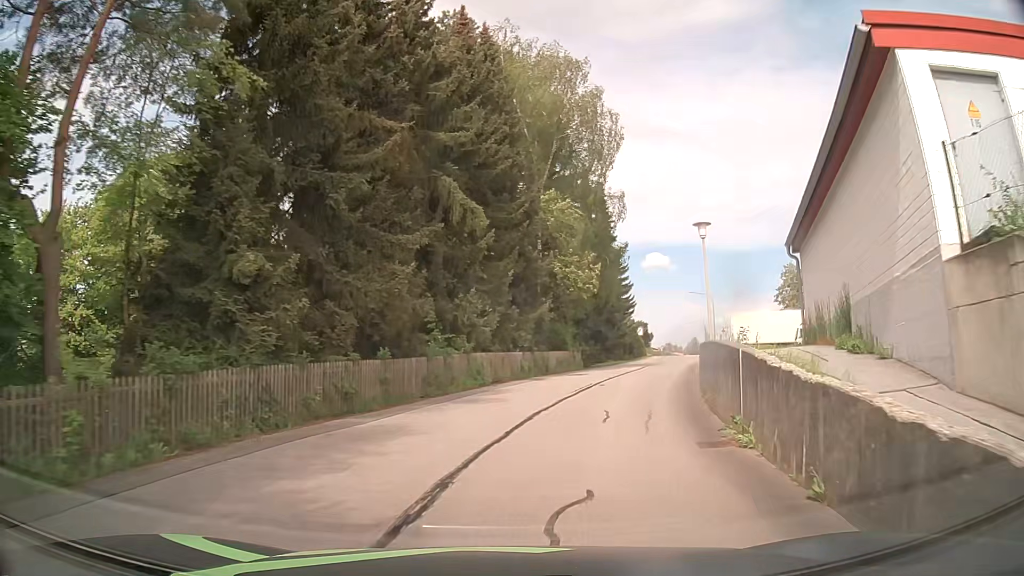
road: residential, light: Day
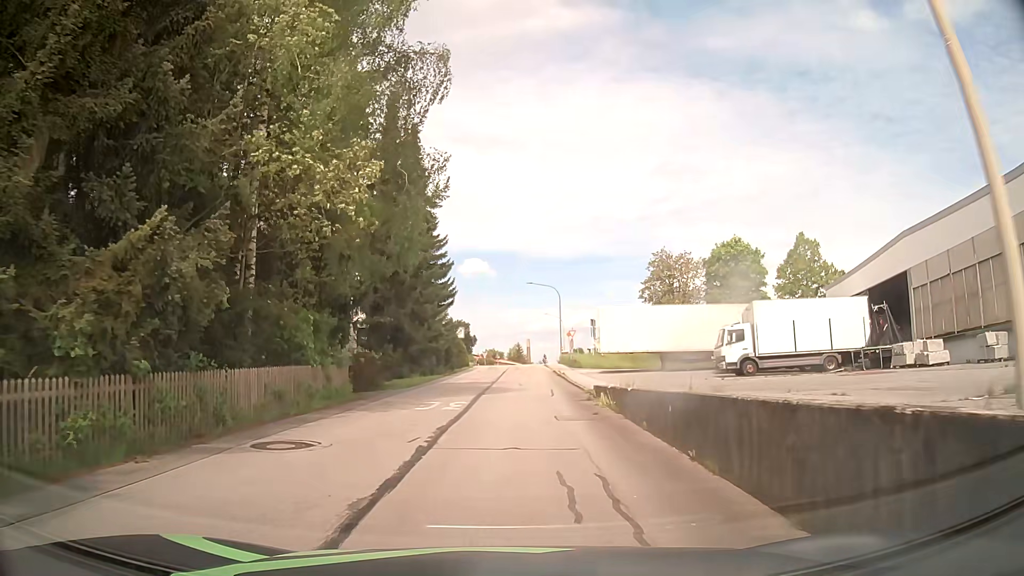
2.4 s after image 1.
(+3.2, +19.5) m; +16°
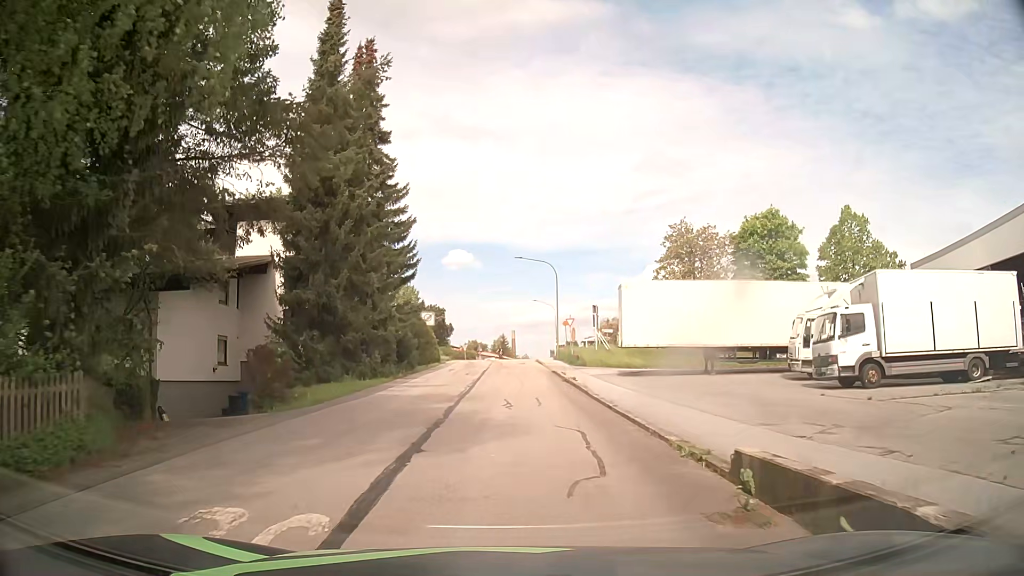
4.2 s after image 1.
(+0.3, +12.8) m; +2°
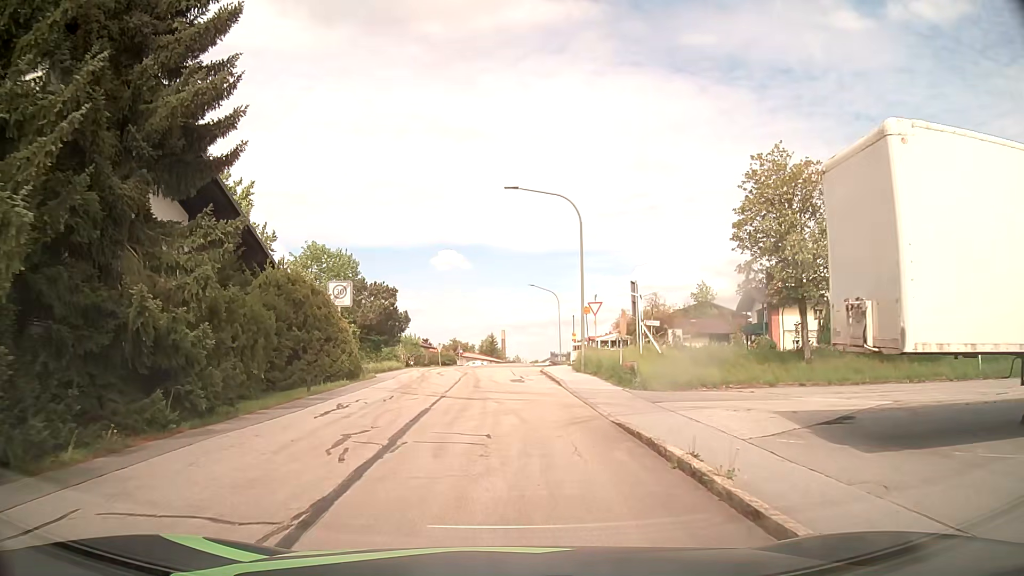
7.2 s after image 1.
(+0.2, +21.9) m; 0°
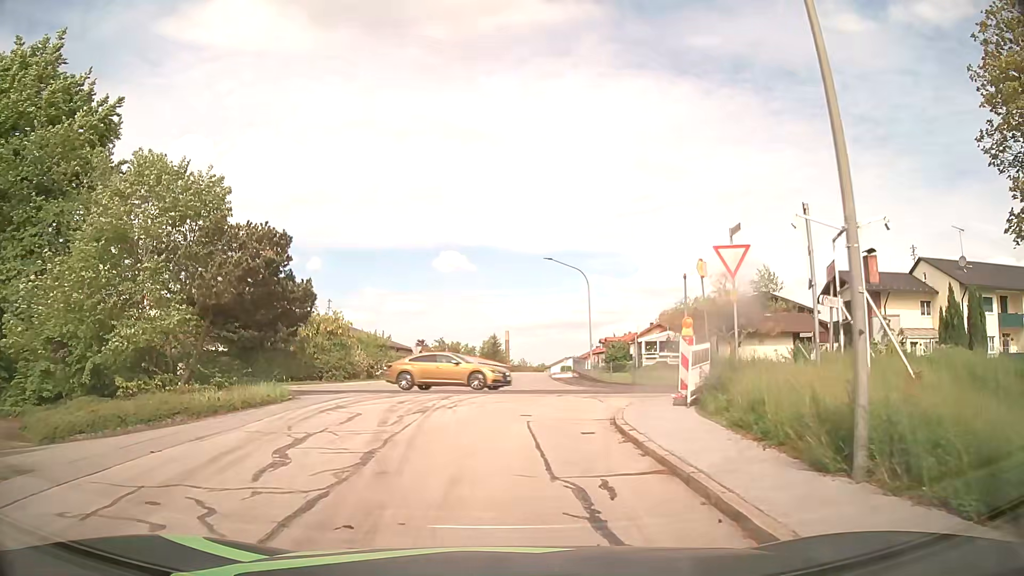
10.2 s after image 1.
(+0.2, +20.7) m; +1°
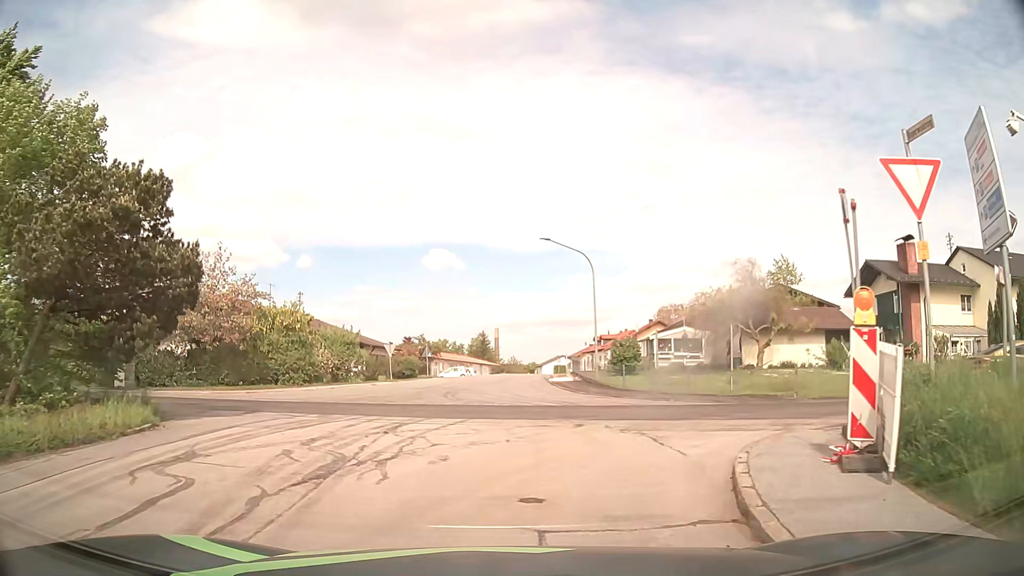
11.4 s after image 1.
(0.0, +7.1) m; 0°
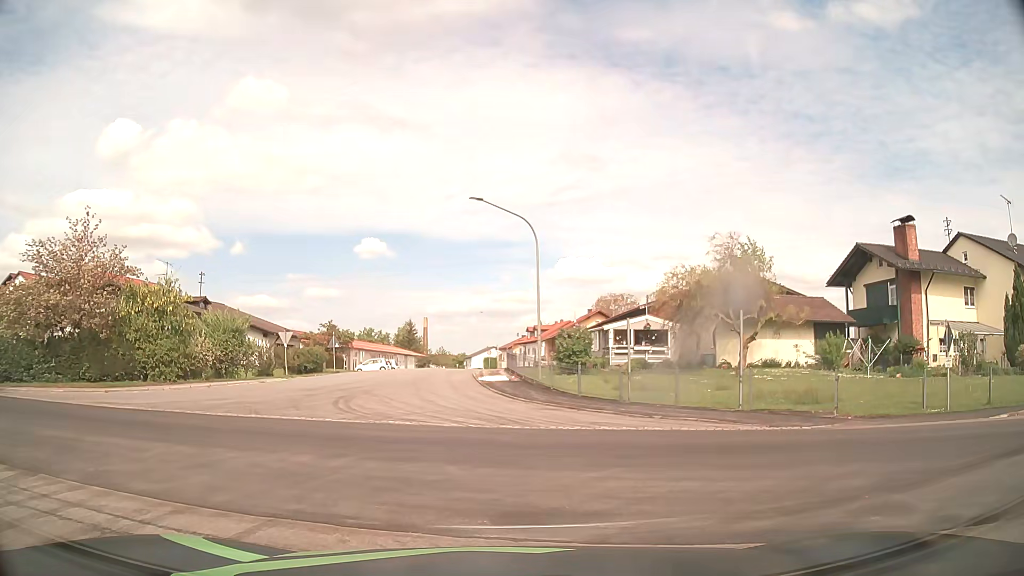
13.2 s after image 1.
(+0.4, +7.7) m; +6°
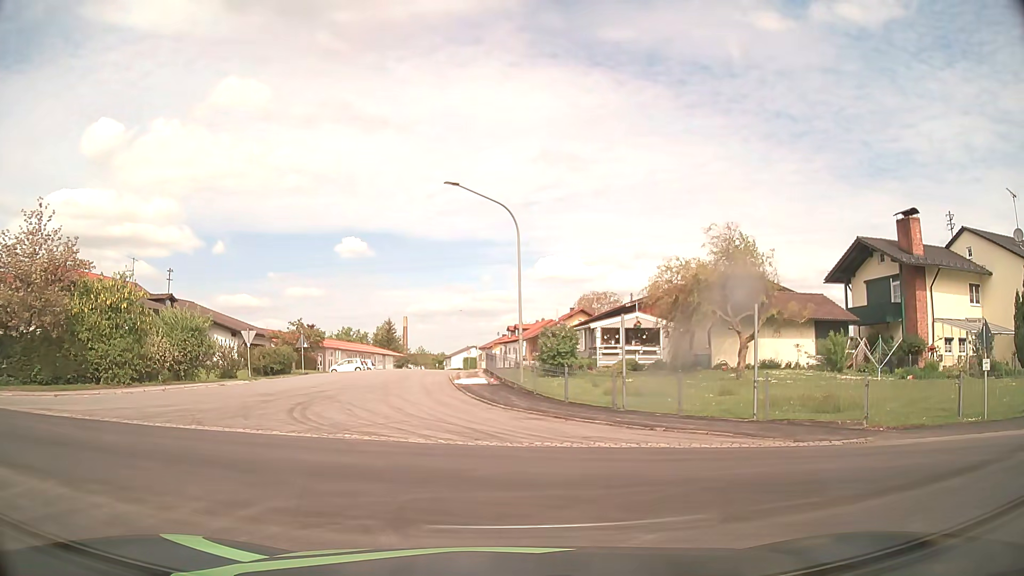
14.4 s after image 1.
(+0.1, +2.4) m; +4°
(-3, +9) (-11, +14) (-21, +17) (-31, +19) (-40, +21) (-50, +23) (-60, +25) (-70, +27) (-80, +29) (-89, +32) m
